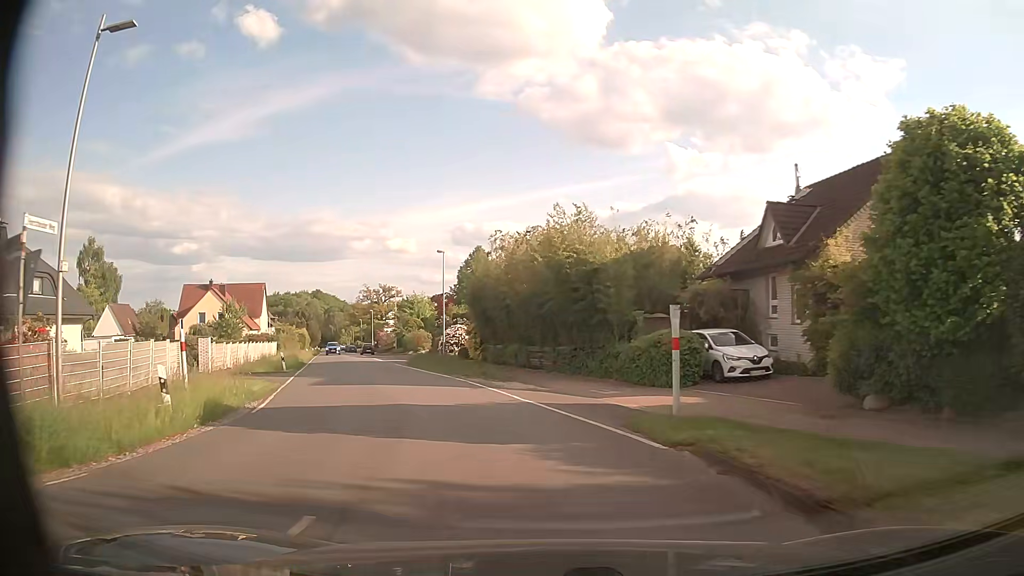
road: tertiary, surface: asphalt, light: Day
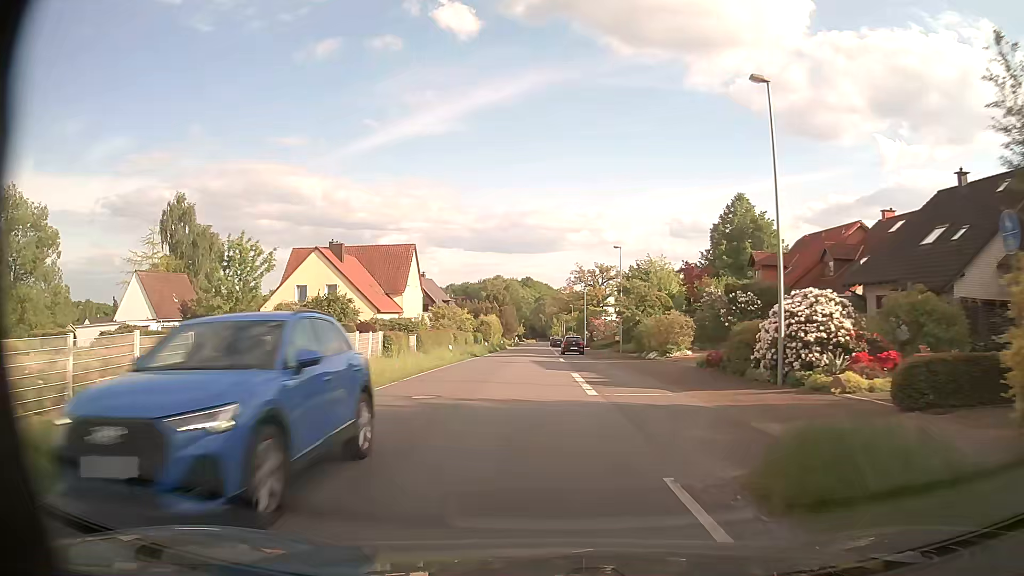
(-7.8, +34.4) m; -18°
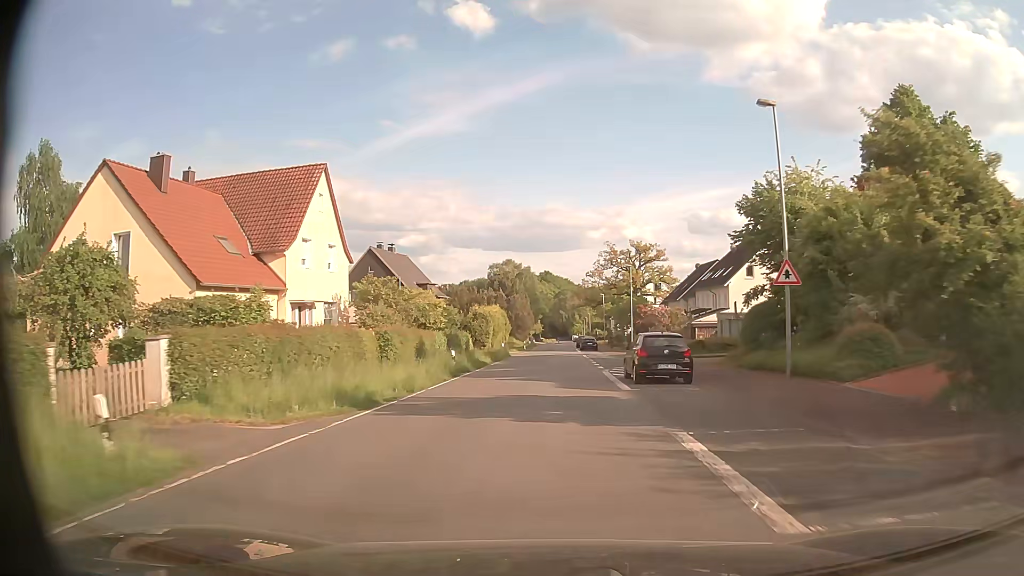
(-0.8, +32.7) m; -2°
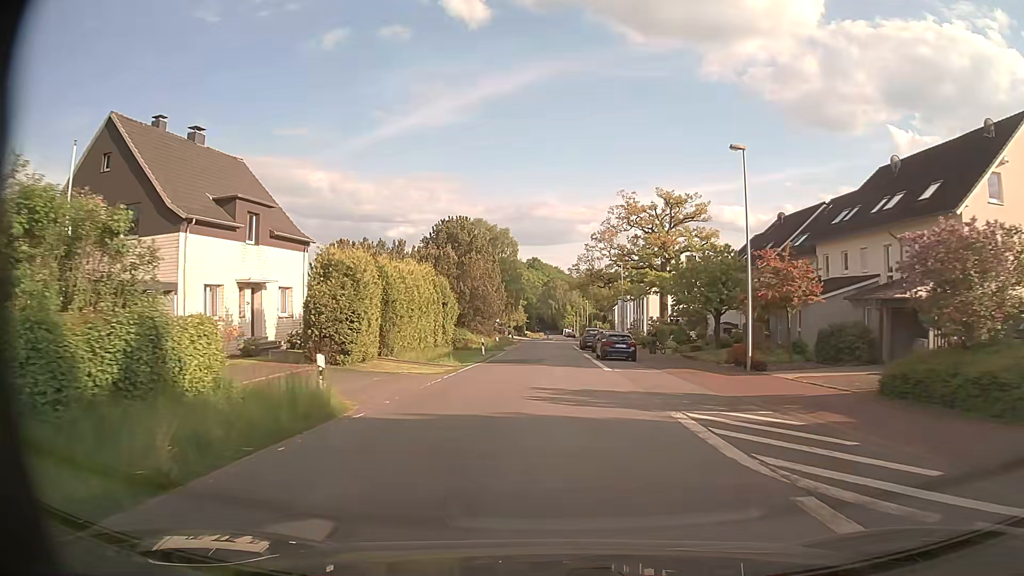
(+0.4, +40.2) m; +1°
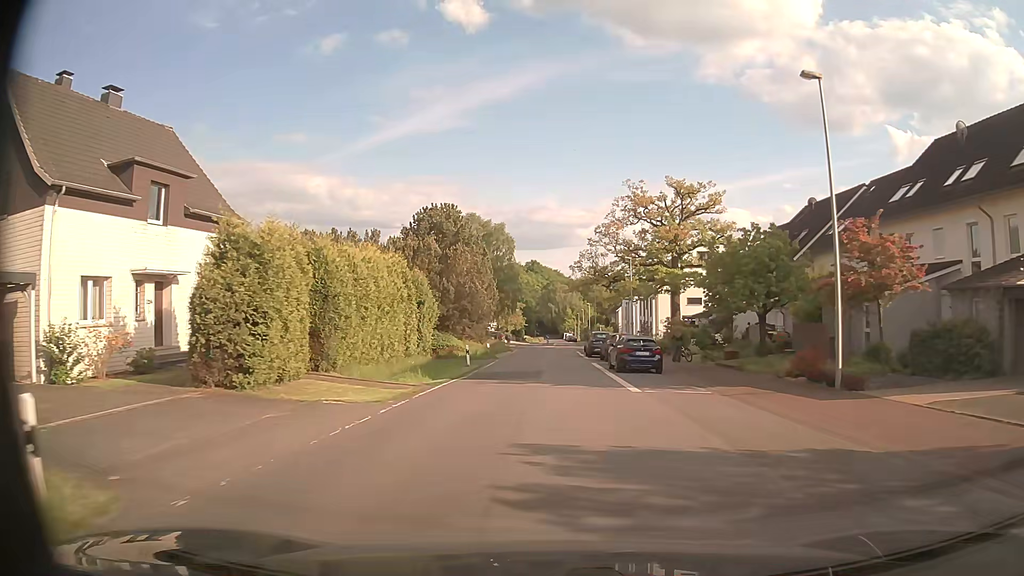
(0.0, +7.7) m; 0°
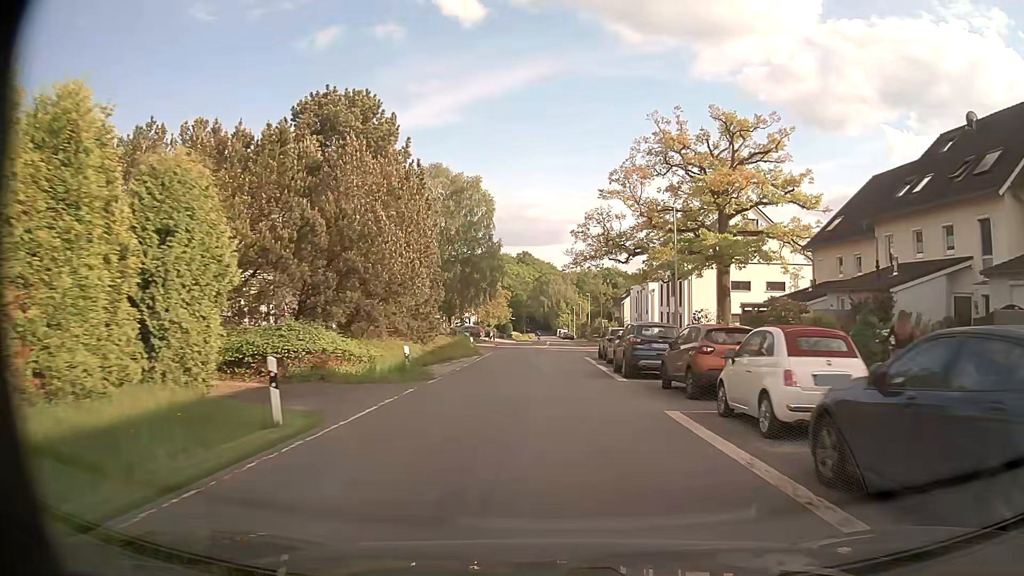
(0.0, +23.2) m; 0°
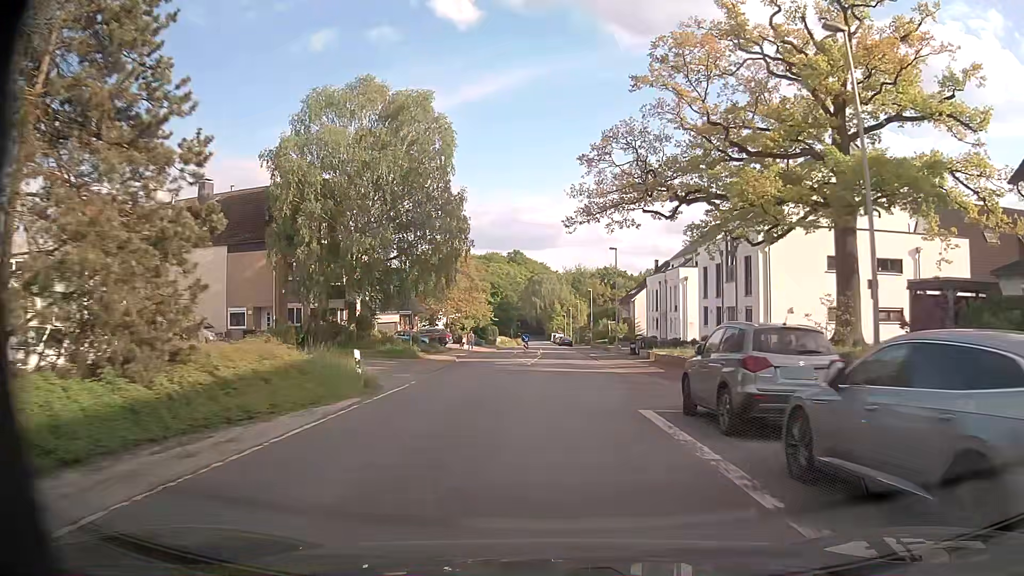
(+0.3, +23.2) m; +1°
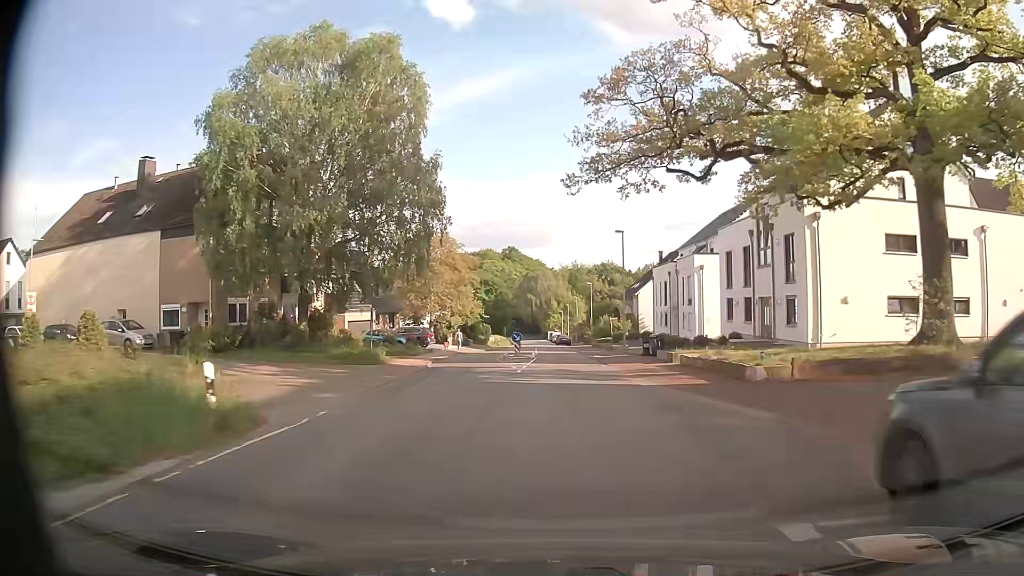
(0.0, +7.7) m; 0°
(0, +10) (0, +20) (+1, +30) (+1, +40) (+1, +50) (+1, +60) (0, +70) (0, +80) (0, +90) (-1, +100) m
